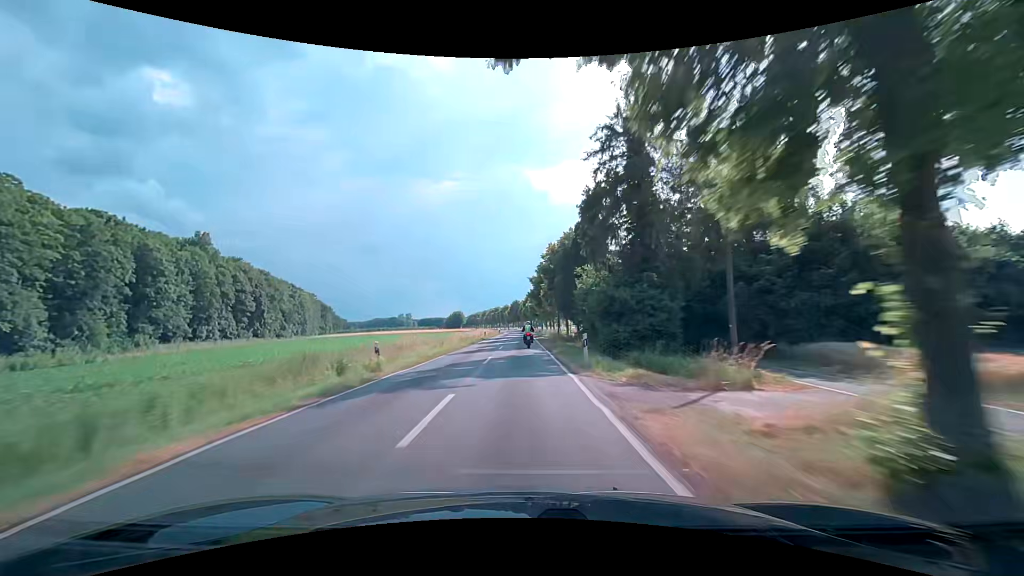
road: secondary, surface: asphalt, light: Day
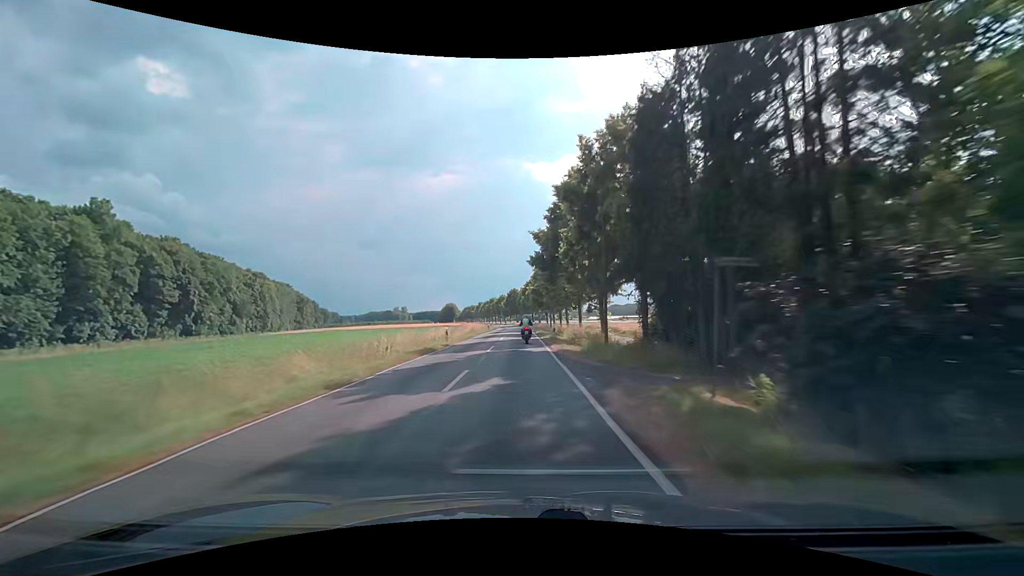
(-0.2, +31.8) m; 0°
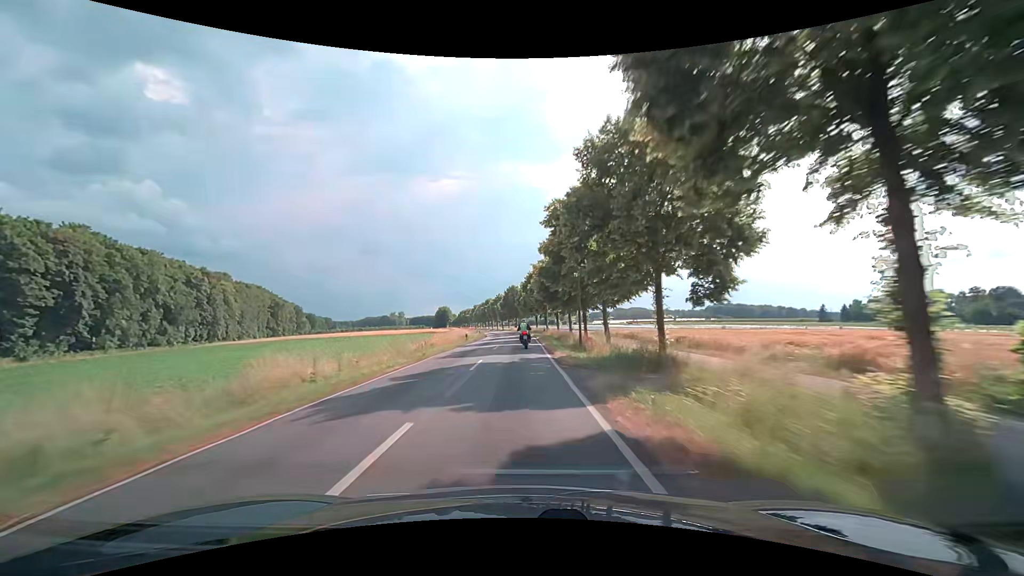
(-0.1, +30.4) m; 0°
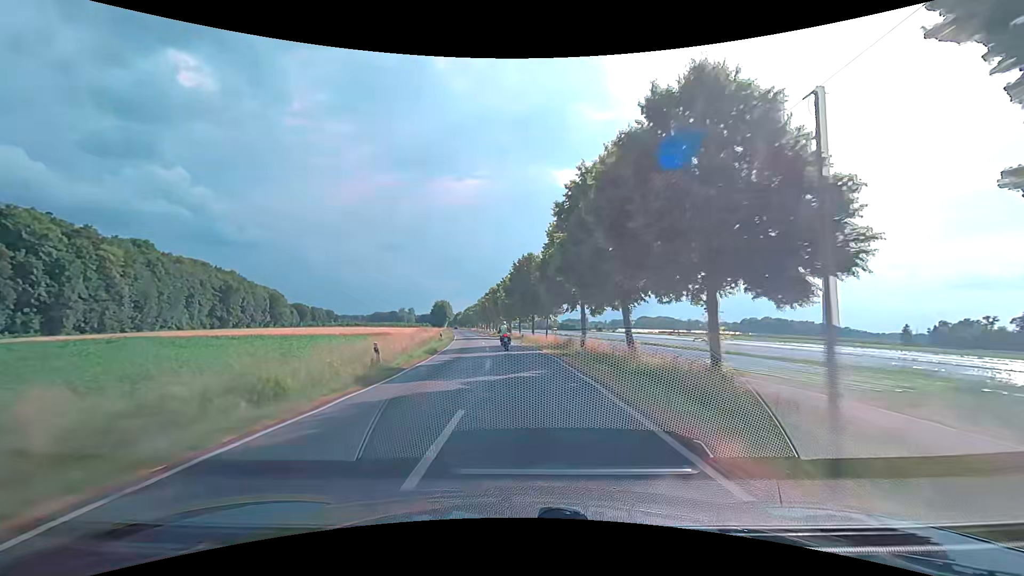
(-0.9, +58.5) m; -2°
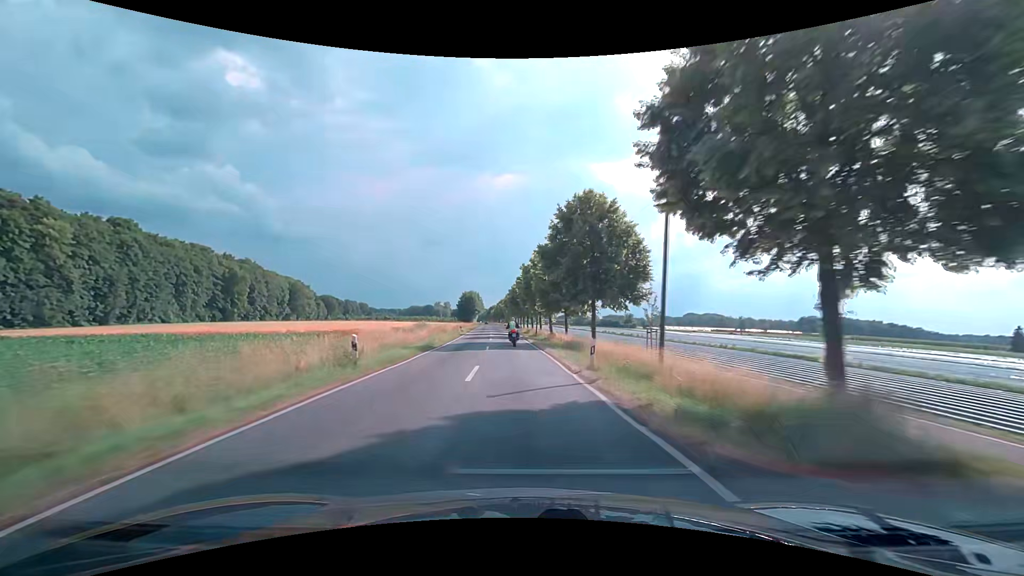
(-0.8, +29.0) m; -4°
